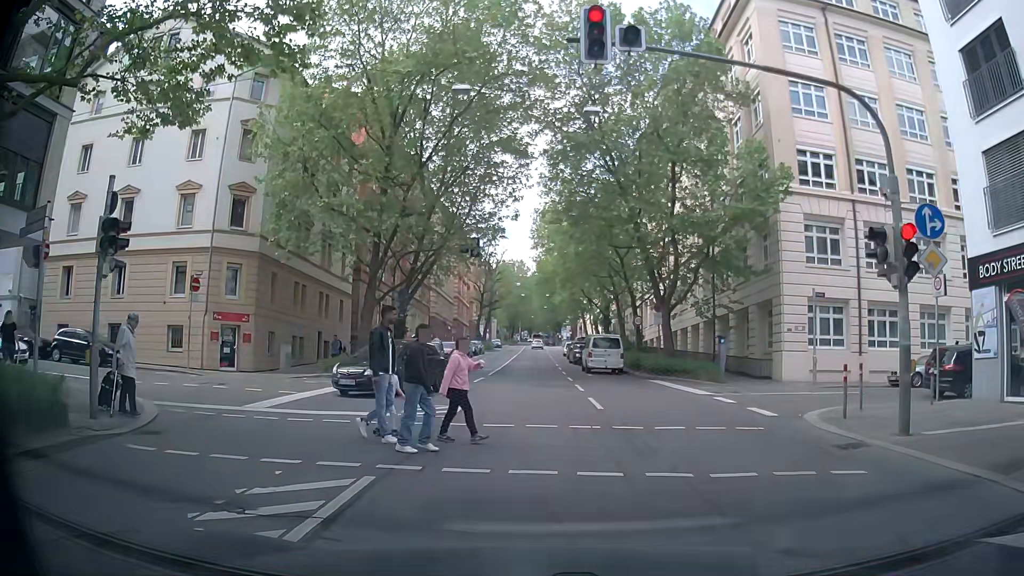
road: secondary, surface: asphalt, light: Day
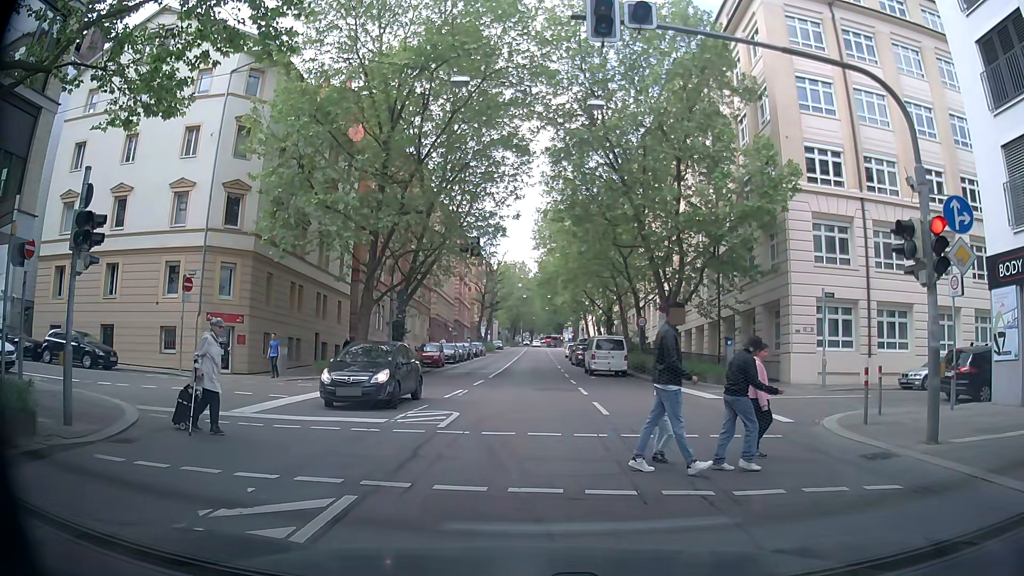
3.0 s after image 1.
(0.0, +0.8) m; 0°
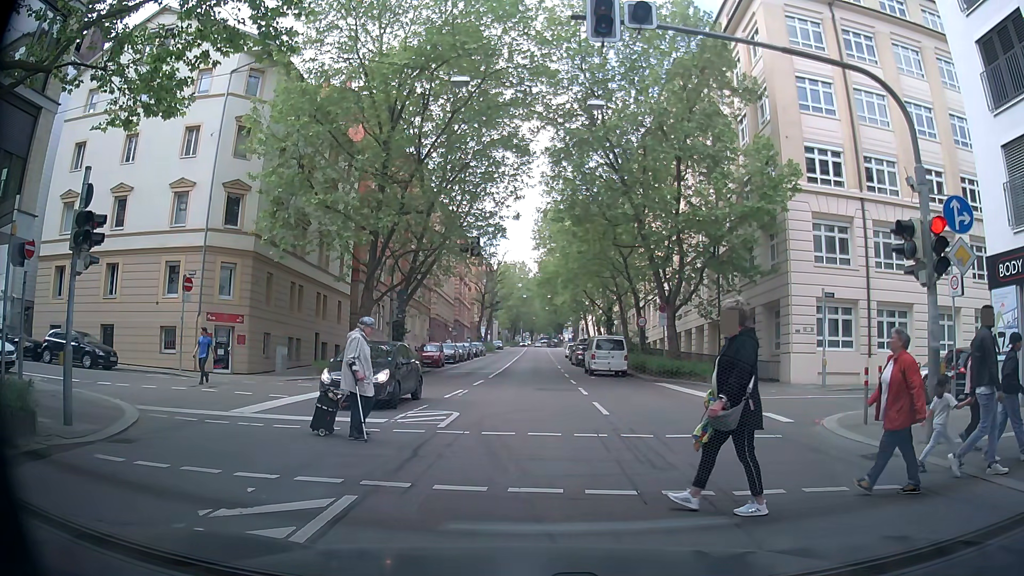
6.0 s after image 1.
(0.0, 0.0) m; 0°
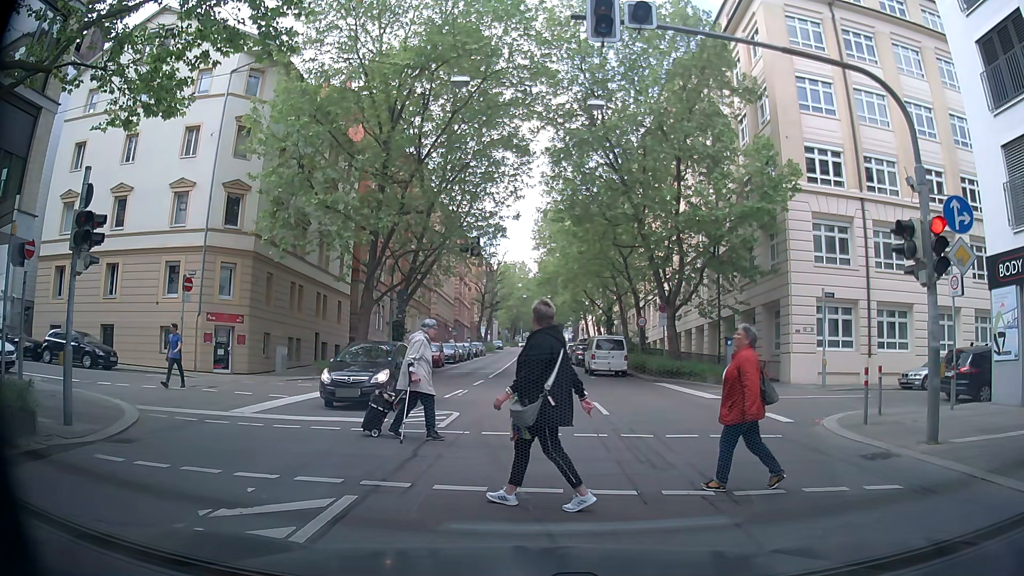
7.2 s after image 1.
(0.0, 0.0) m; 0°
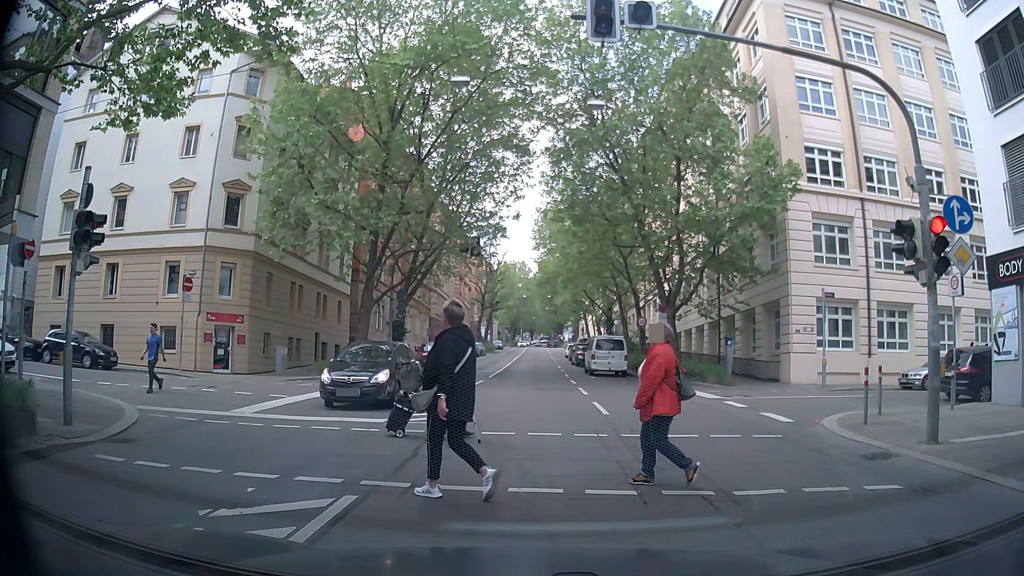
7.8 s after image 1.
(0.0, 0.0) m; 0°
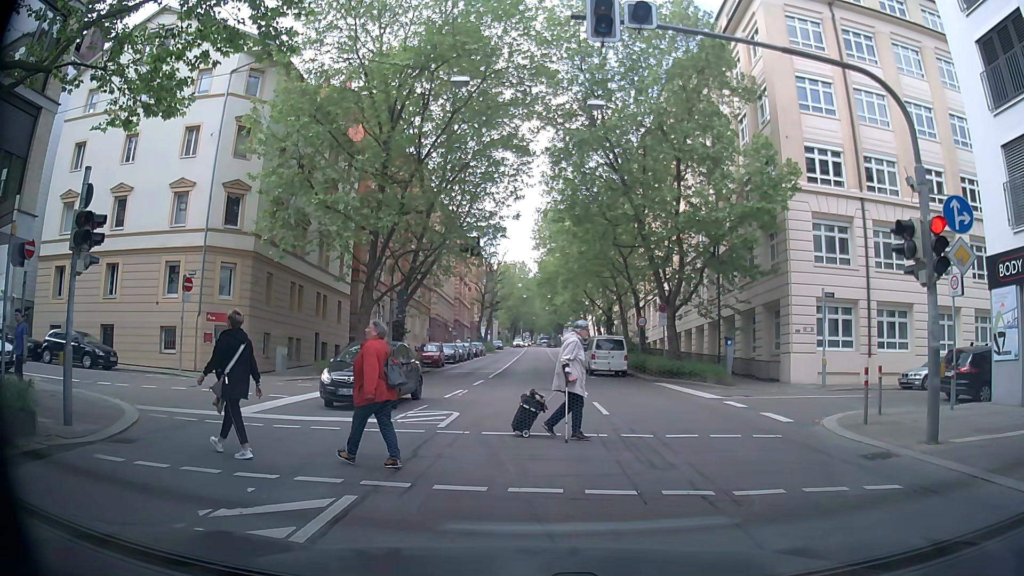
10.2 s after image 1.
(0.0, 0.0) m; 0°
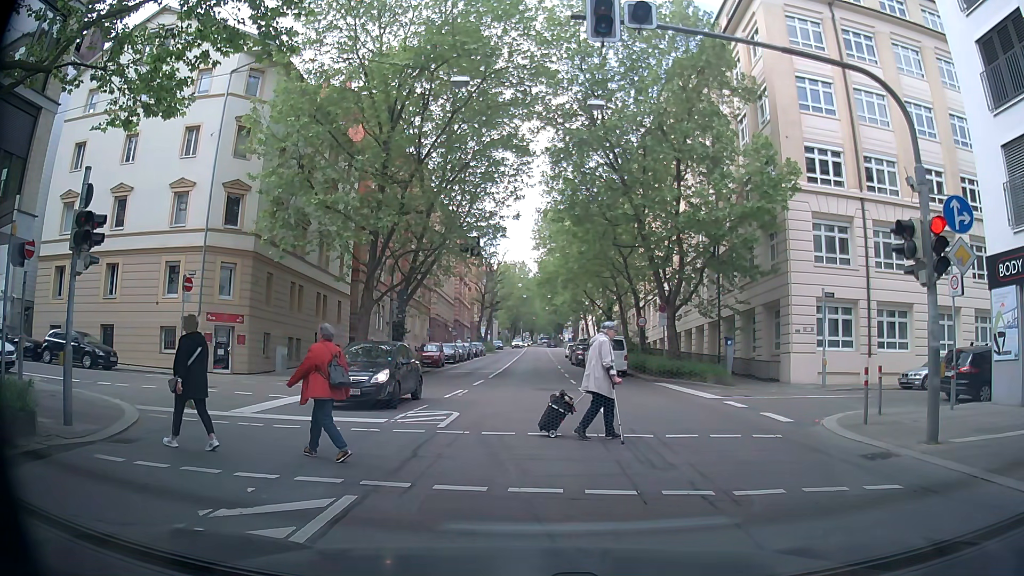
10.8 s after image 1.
(0.0, 0.0) m; 0°
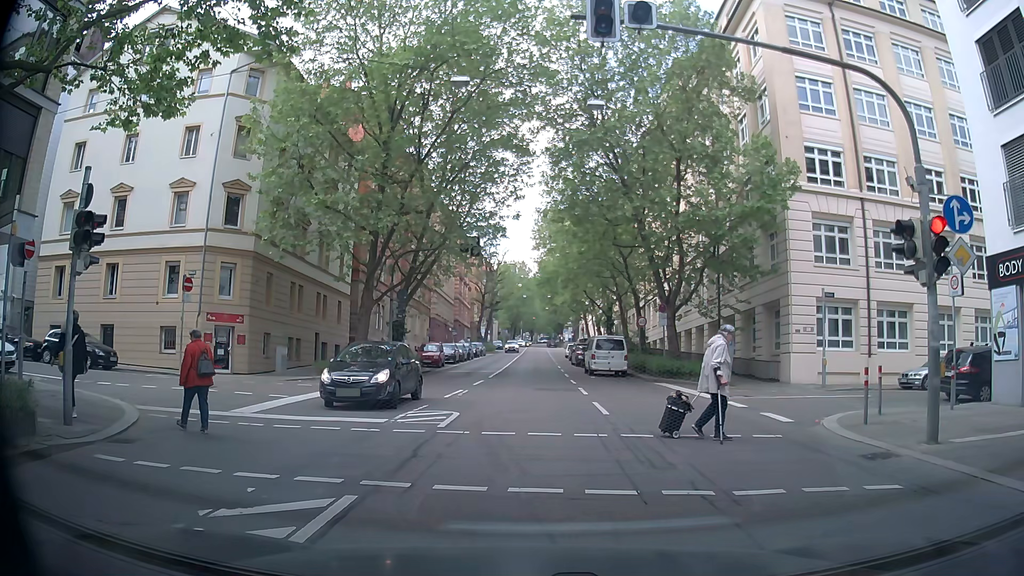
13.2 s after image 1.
(0.0, 0.0) m; 0°
